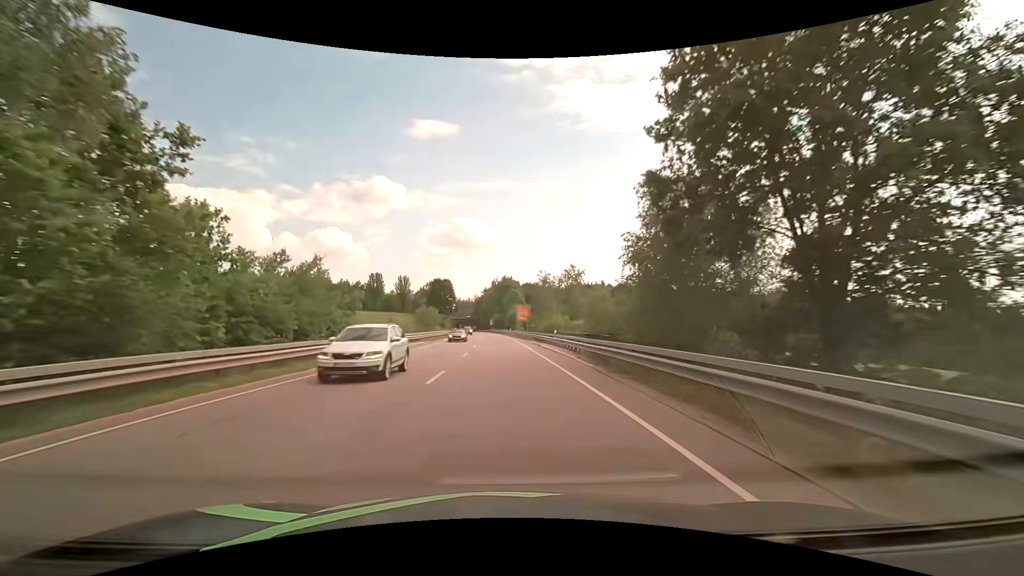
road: primary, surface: asphalt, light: Day
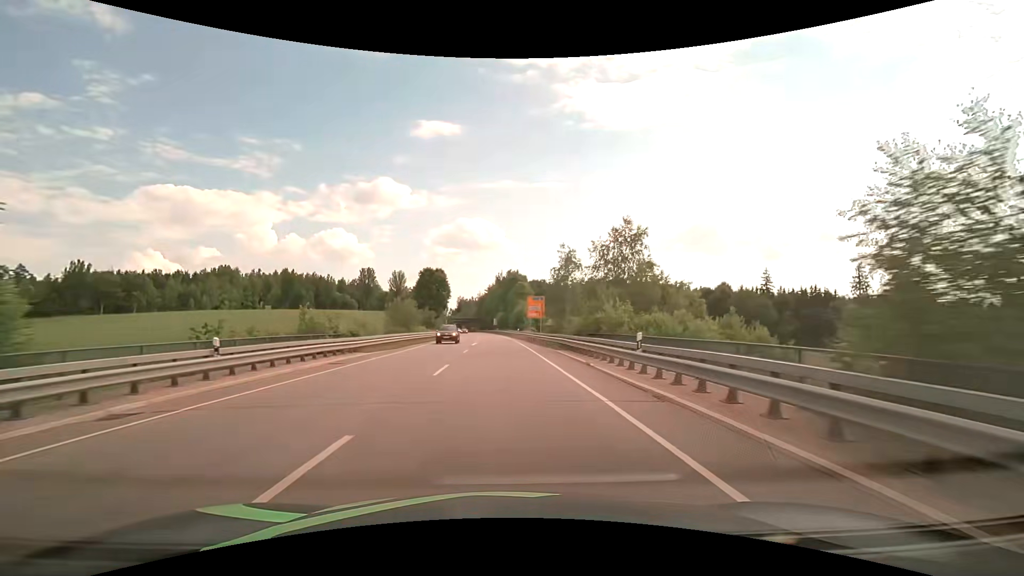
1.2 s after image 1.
(-0.1, +21.6) m; -1°
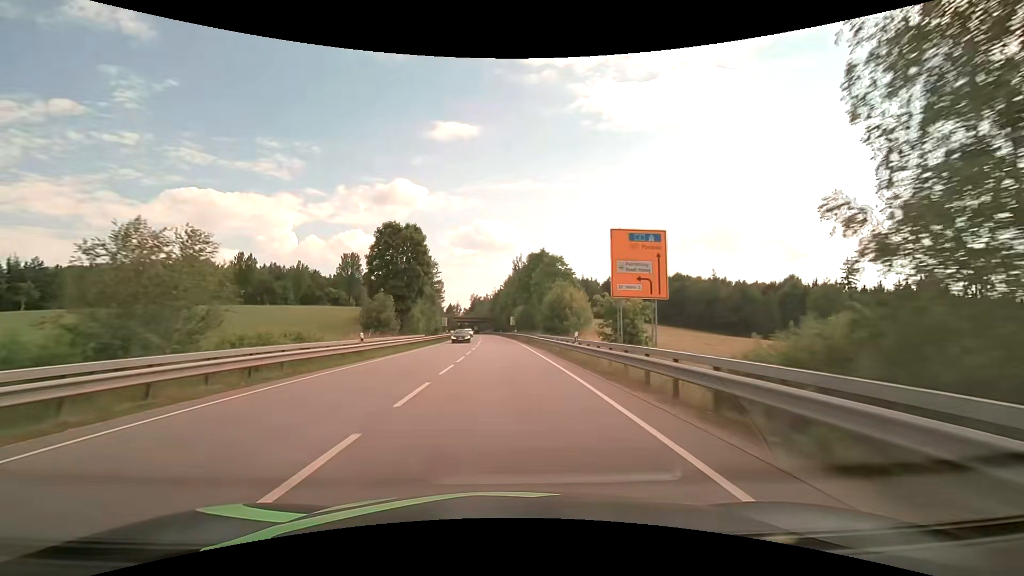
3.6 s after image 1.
(-0.8, +42.9) m; -2°
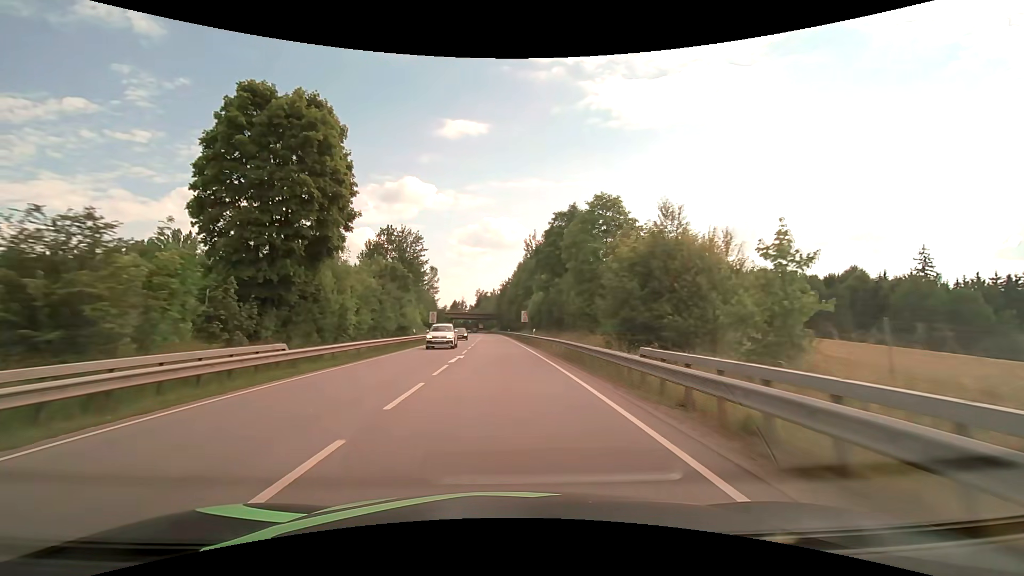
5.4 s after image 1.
(-0.2, +30.5) m; -1°
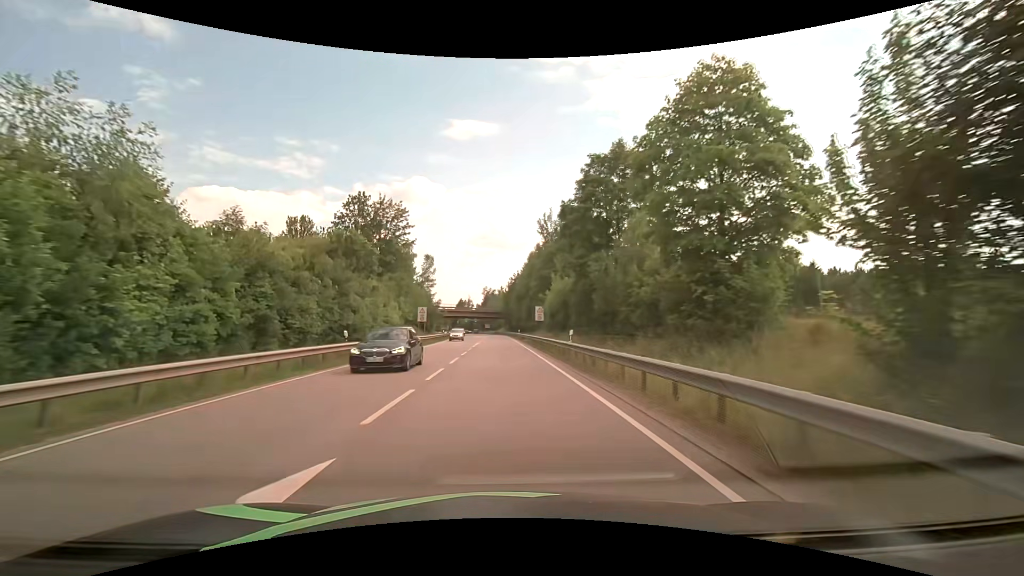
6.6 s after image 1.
(-0.1, +19.4) m; -1°
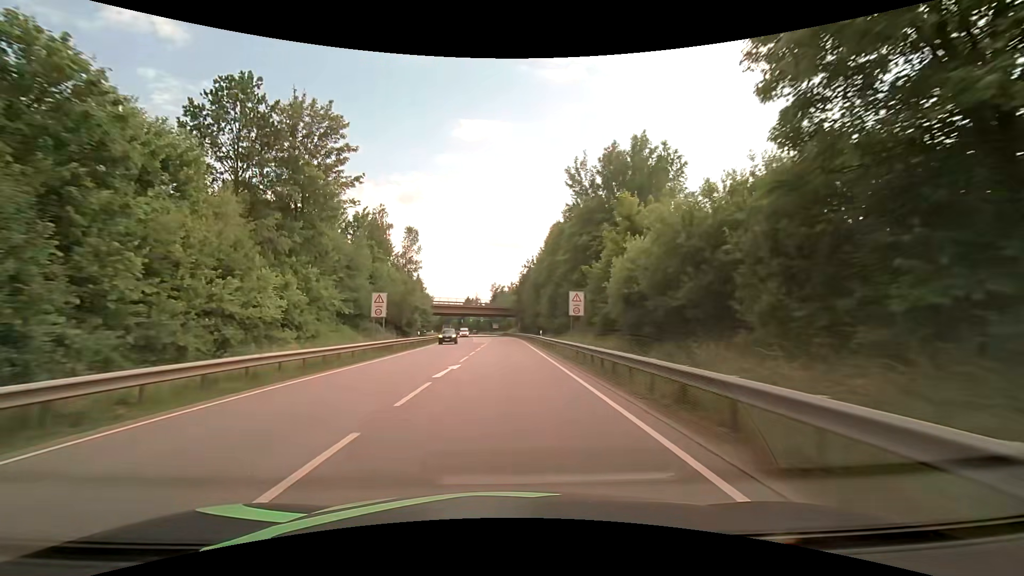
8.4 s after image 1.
(-0.4, +28.3) m; -1°
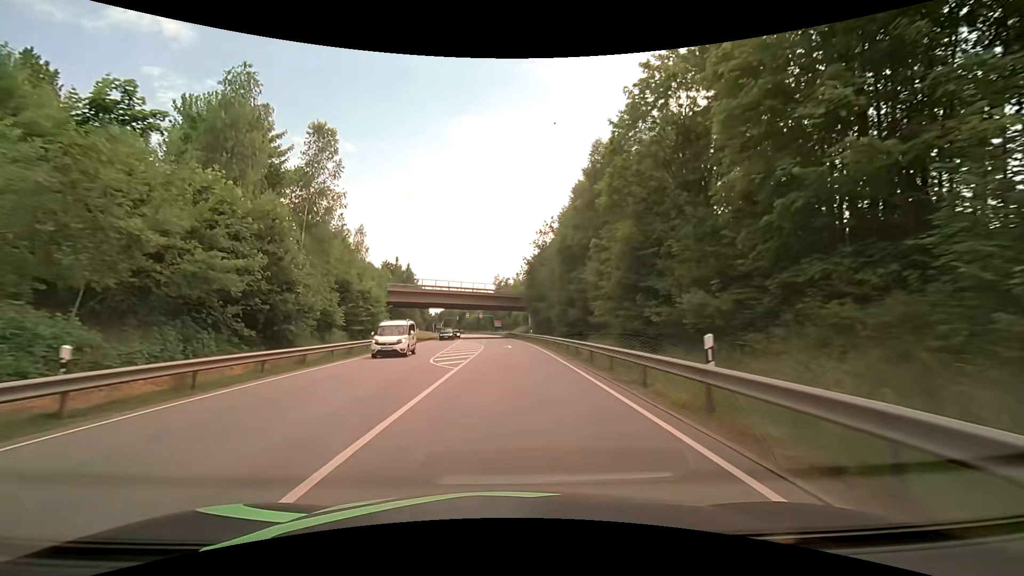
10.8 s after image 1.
(-0.6, +37.0) m; -1°
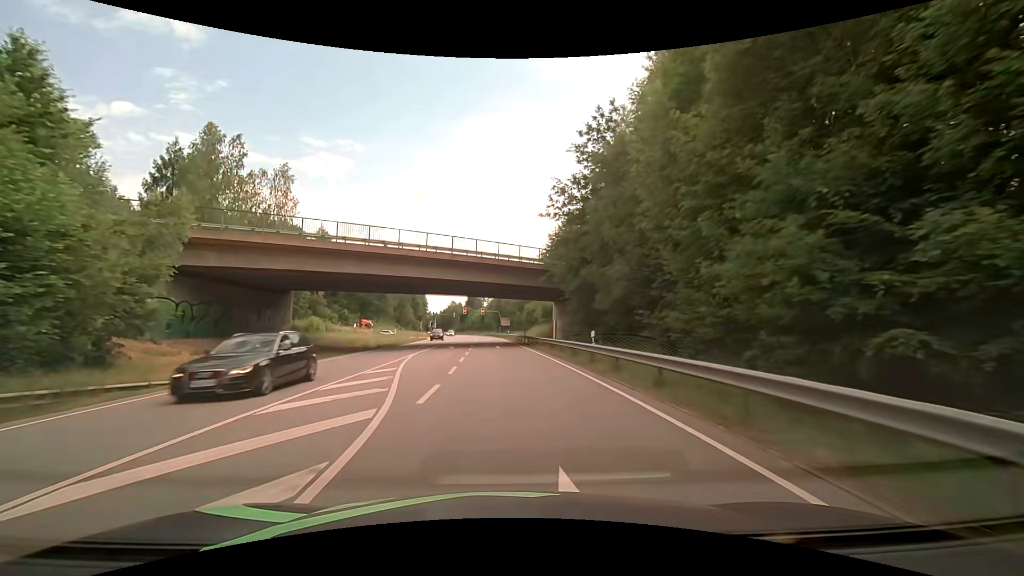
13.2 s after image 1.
(-0.1, +36.7) m; -1°
(0, +10) (0, +20) (0, +30) (0, +40) (0, +50) (-1, +60) (-2, +70) (-2, +80) (-3, +90) (-4, +100) m
